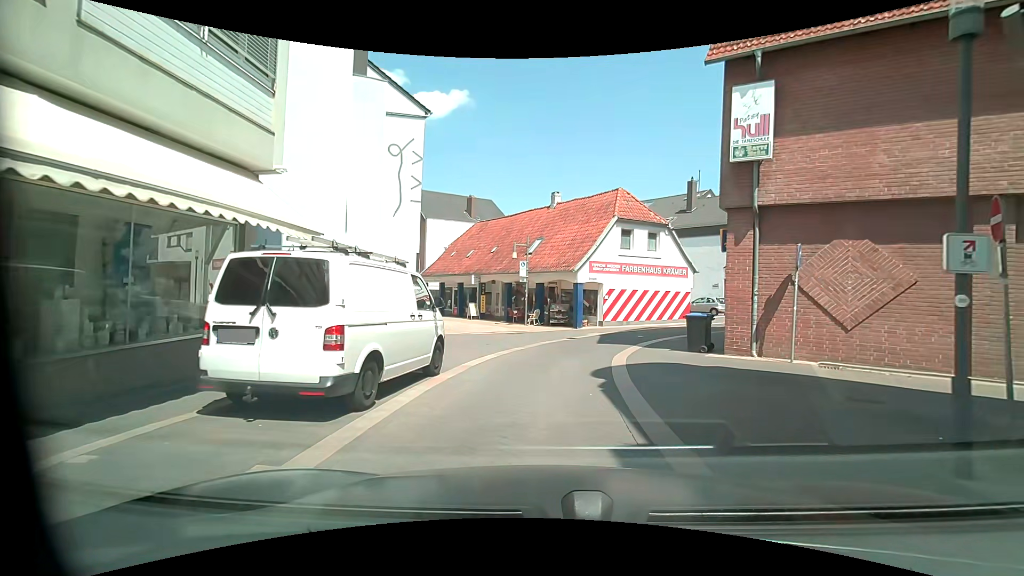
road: residential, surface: paving_stones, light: Day
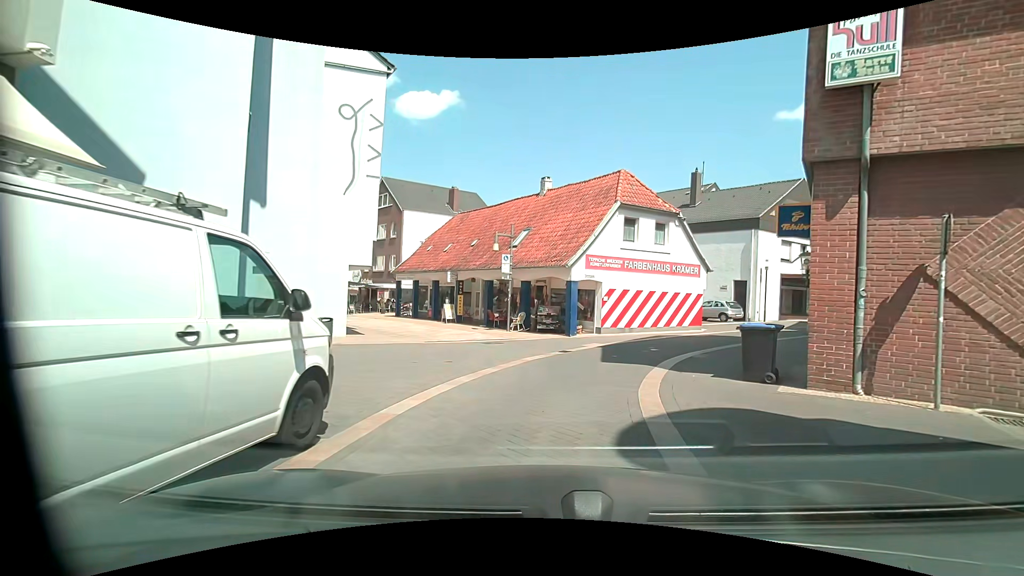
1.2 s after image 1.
(-0.1, +4.7) m; -1°
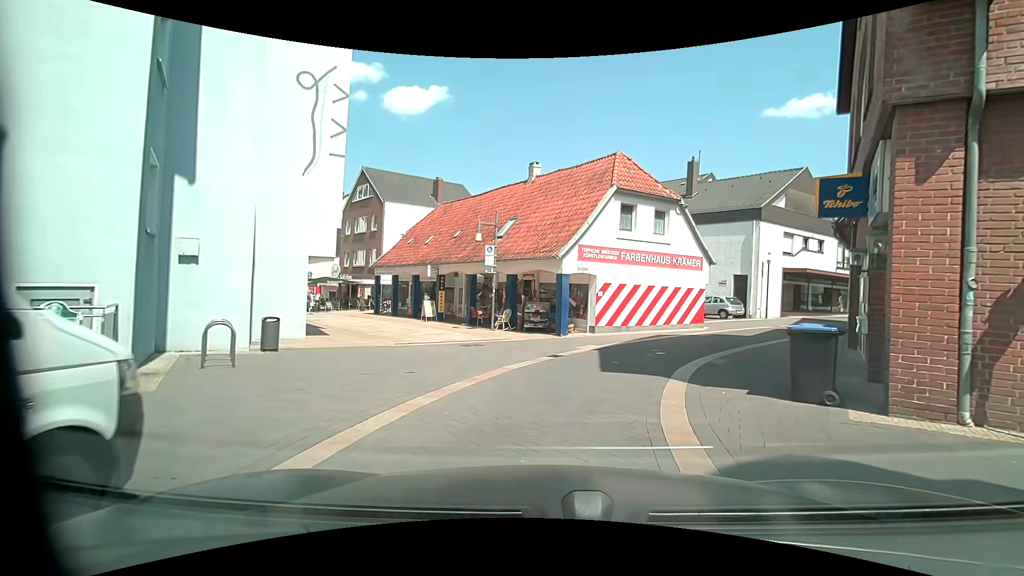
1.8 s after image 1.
(0.0, +2.3) m; +1°
